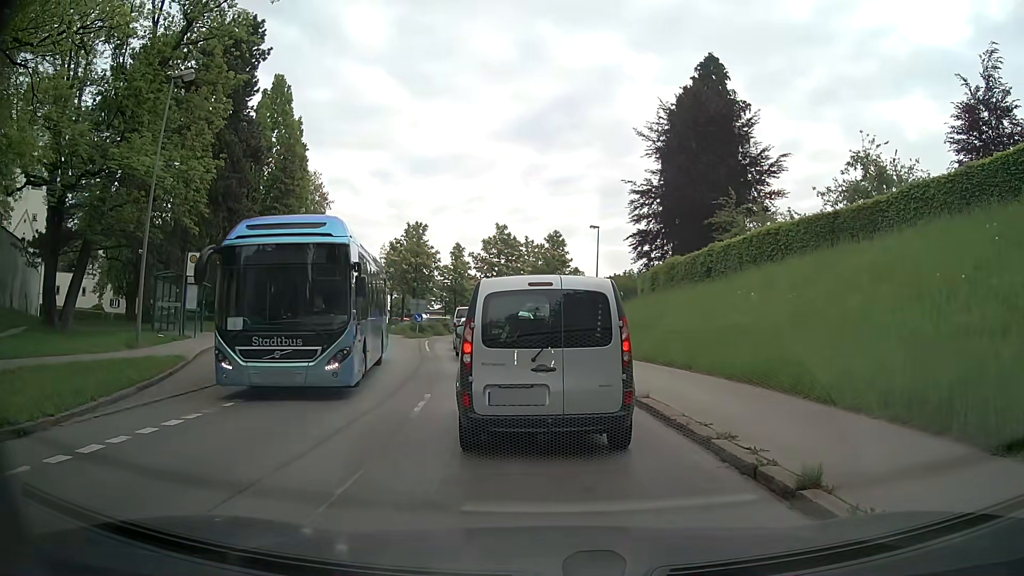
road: secondary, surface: asphalt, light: Day
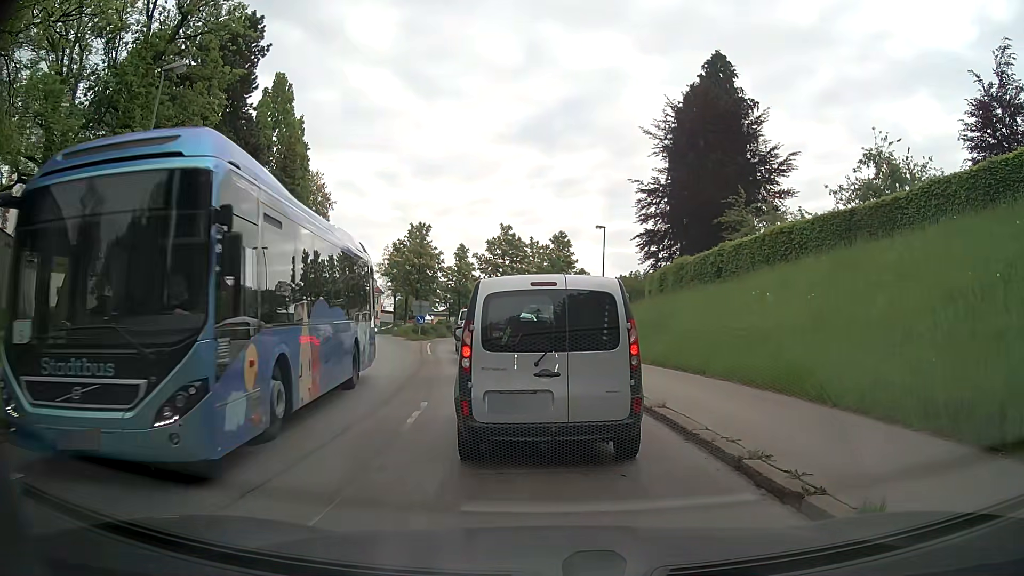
(0.0, +1.0) m; 0°
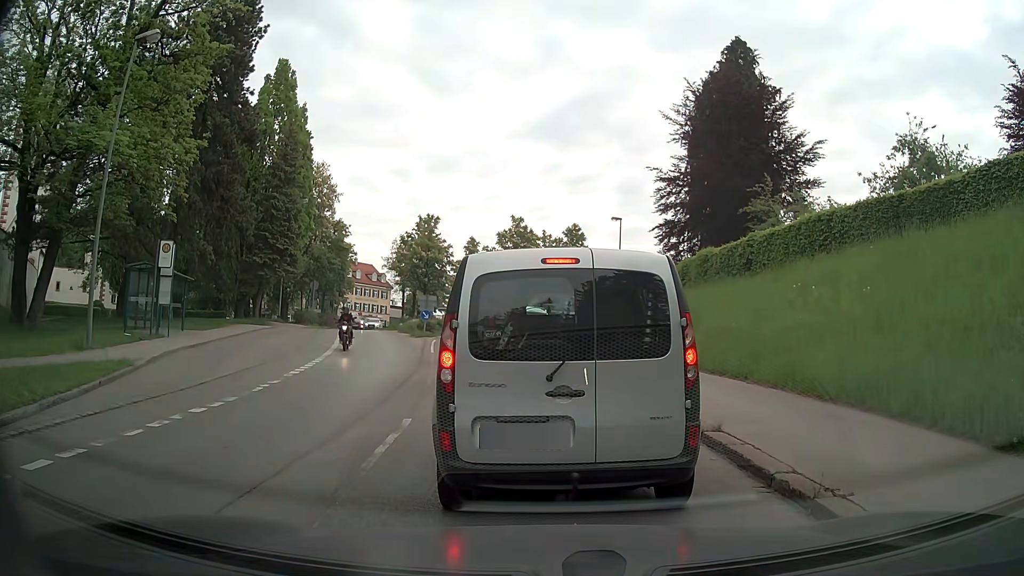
(0.0, +2.3) m; +1°
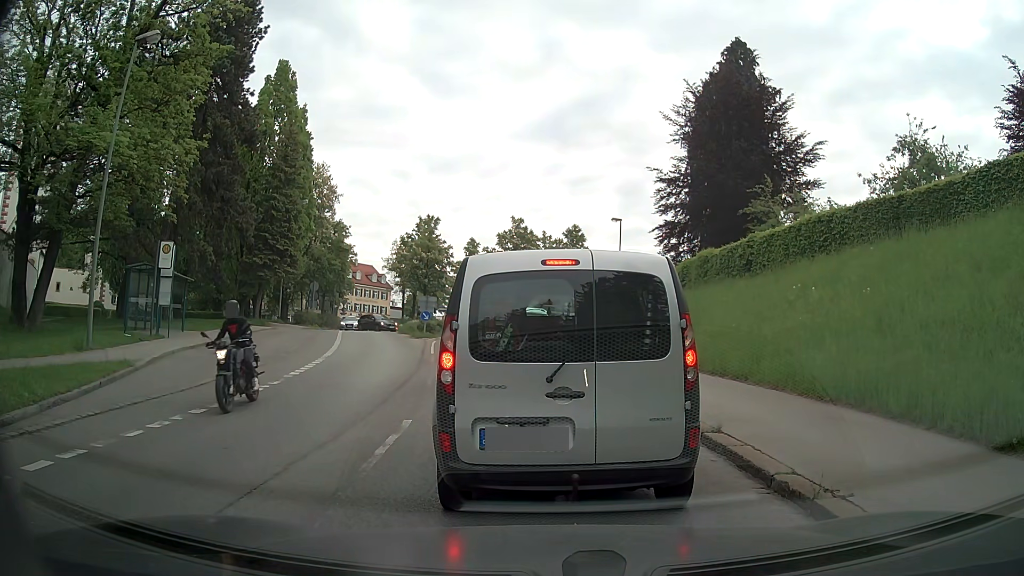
(0.0, +0.1) m; 0°
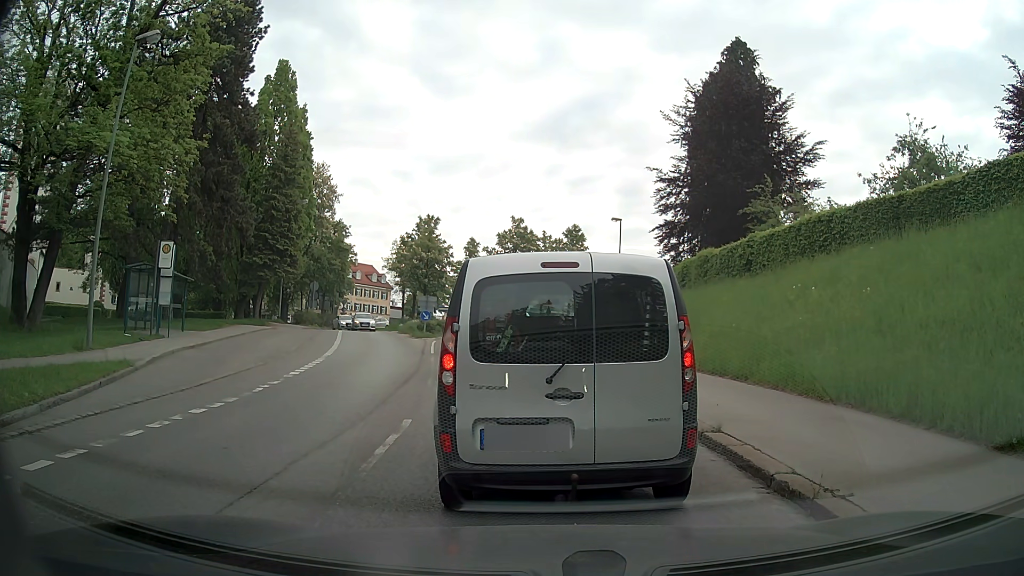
(0.0, 0.0) m; 0°
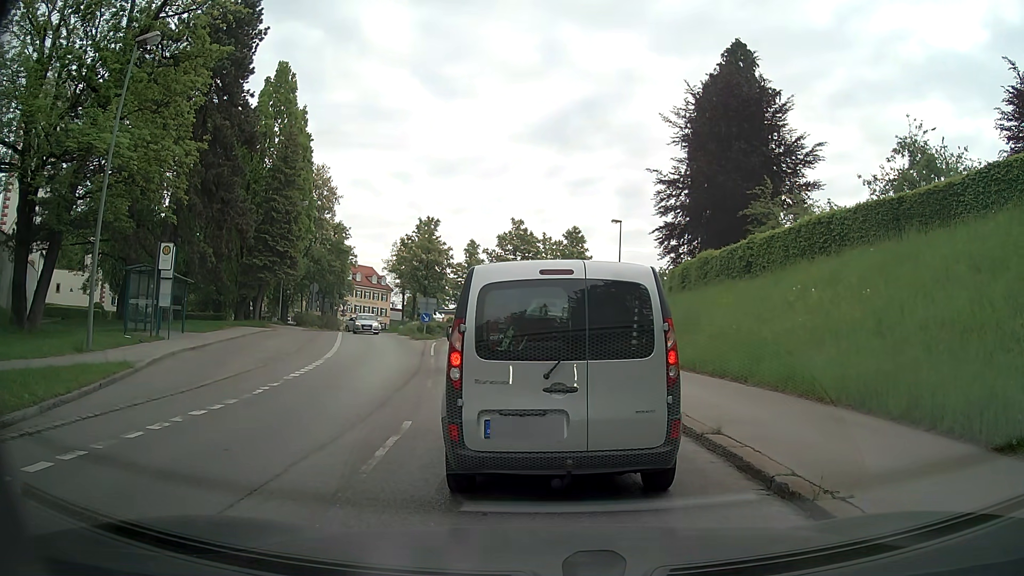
(0.0, 0.0) m; 0°
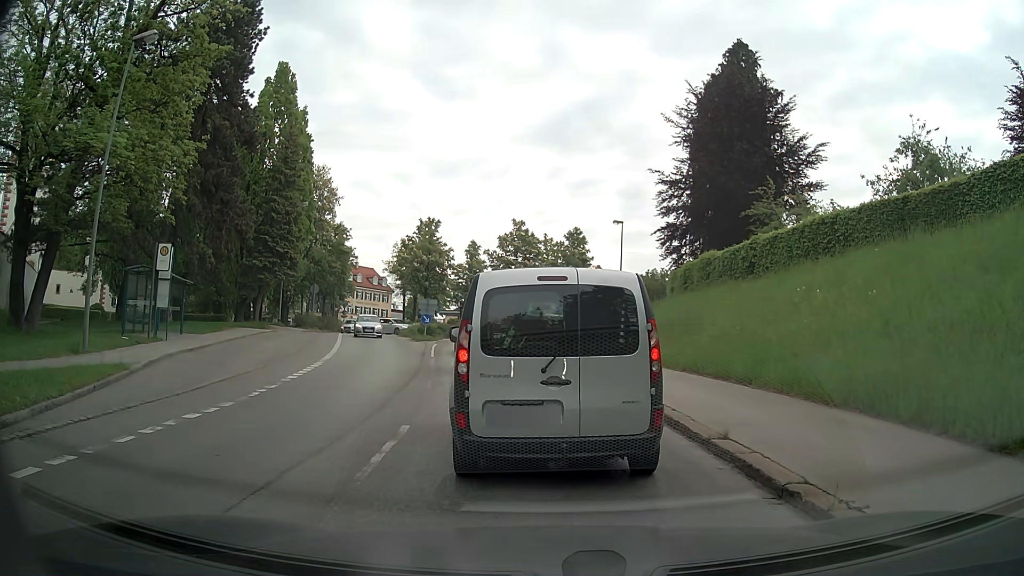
(0.0, +0.3) m; 0°
